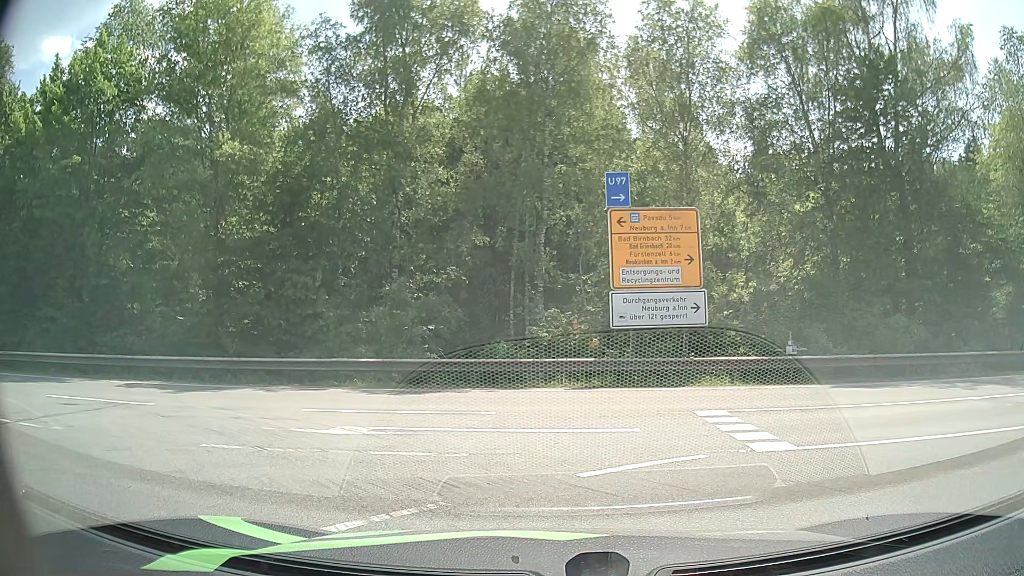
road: motorway_link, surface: asphalt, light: Day
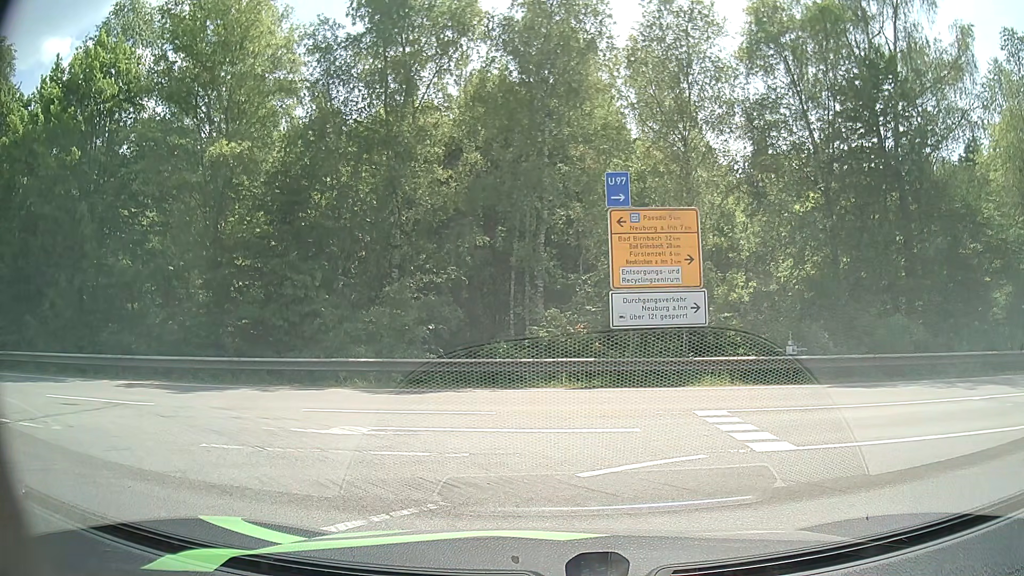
(0.0, 0.0) m; 0°
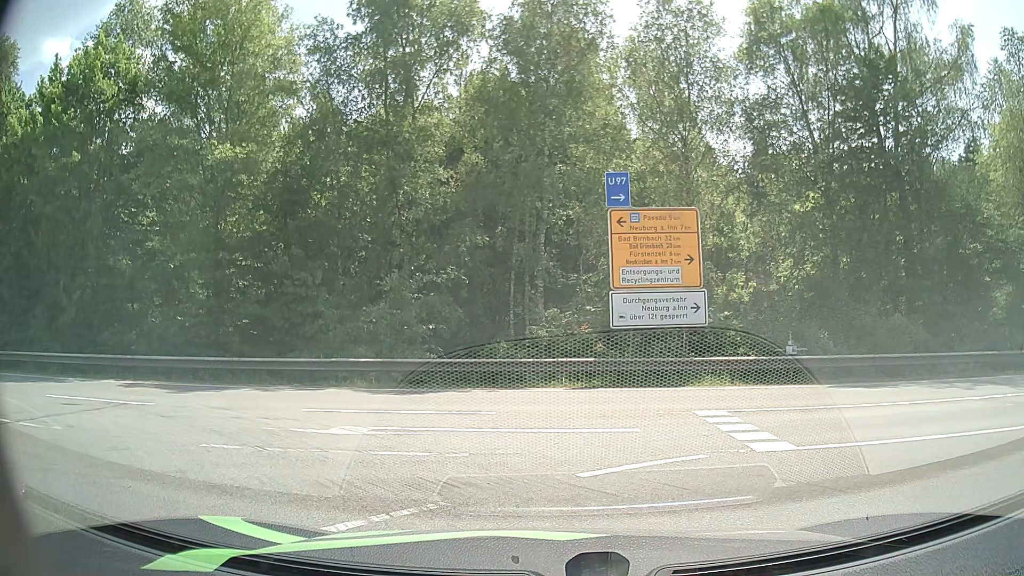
(0.0, 0.0) m; 0°
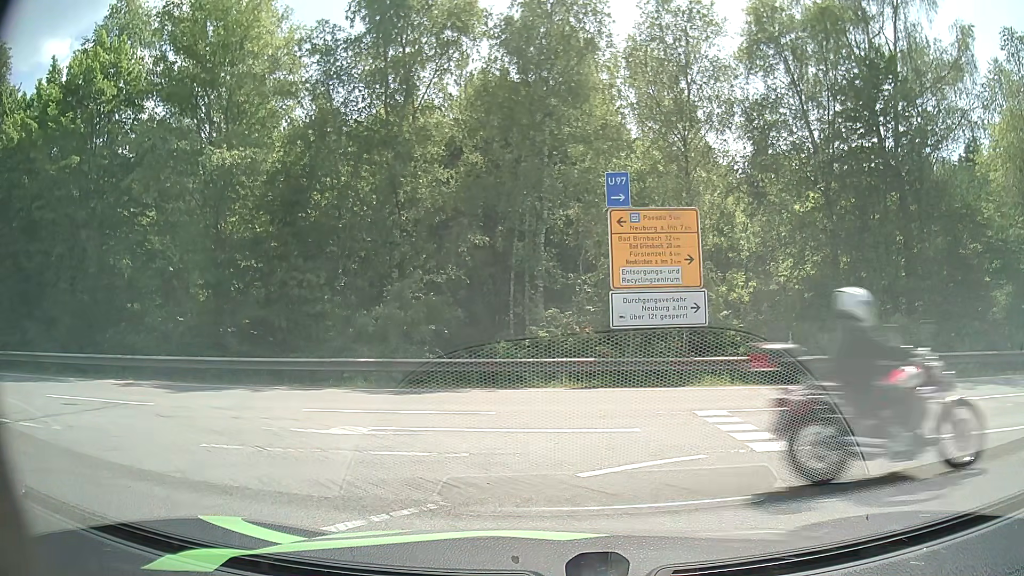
(0.0, 0.0) m; 0°
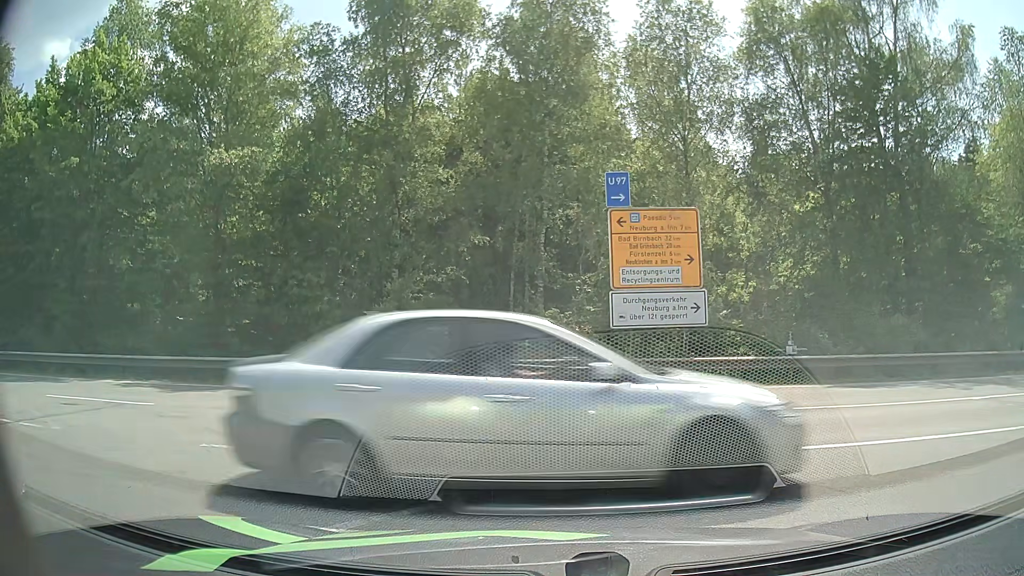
(0.0, 0.0) m; 0°
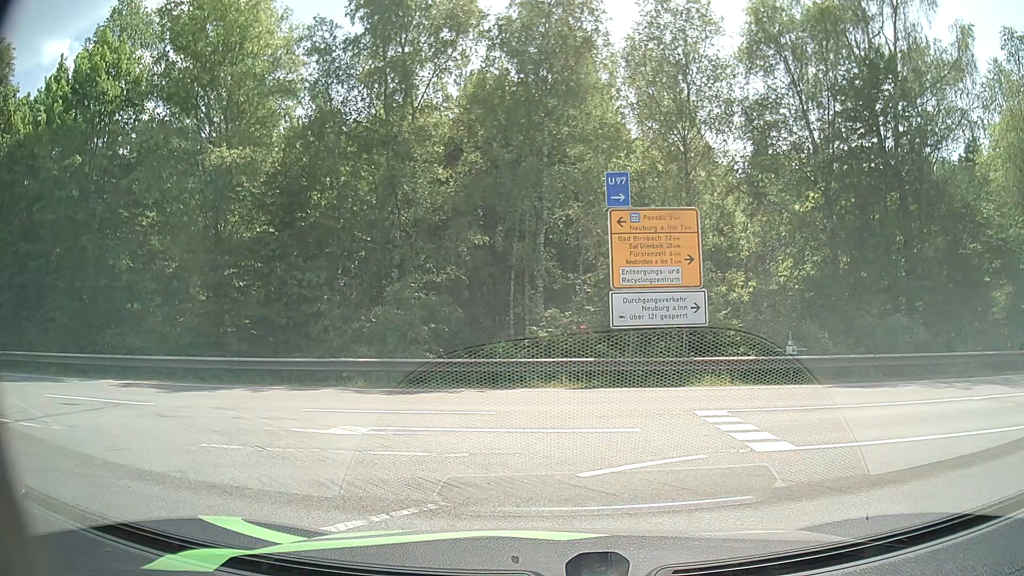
(0.0, 0.0) m; 0°
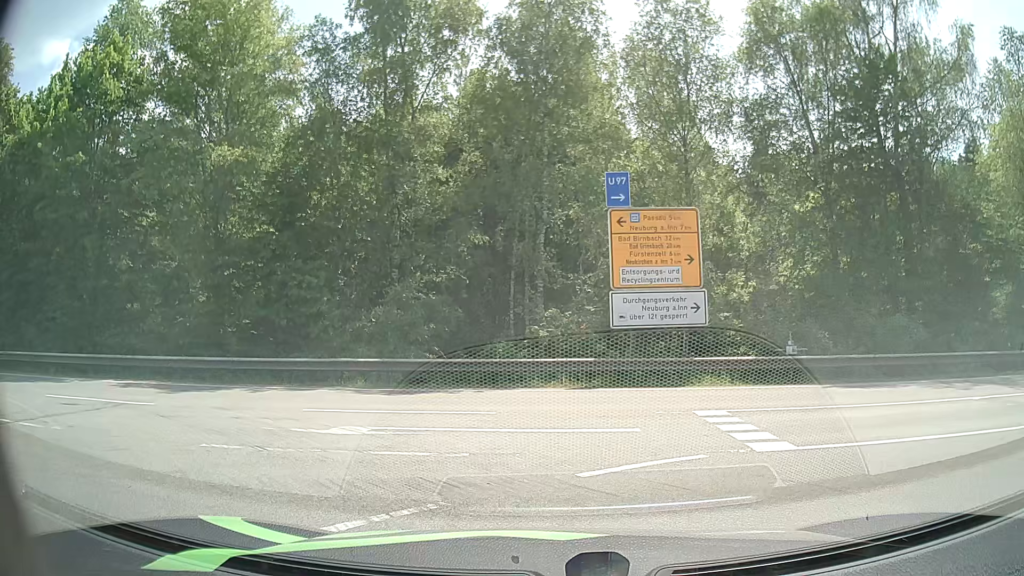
(0.0, 0.0) m; 0°
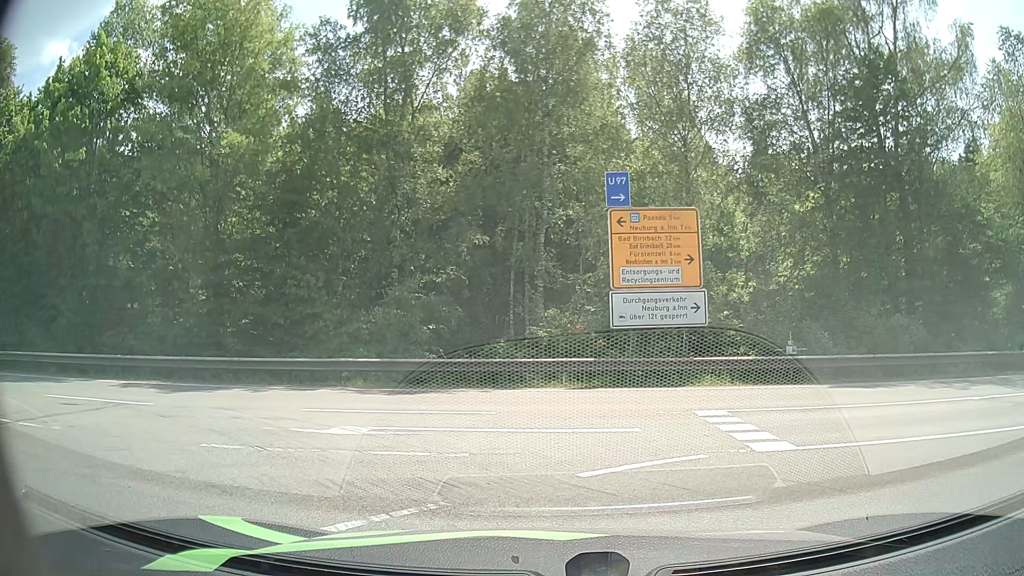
(0.0, 0.0) m; 0°
(-4, +9) (-13, +13) (-23, +13) (-33, +12) (-43, +12) (-53, +11) (-63, +11) (-73, +10) (-83, +10) (-93, +9) m
